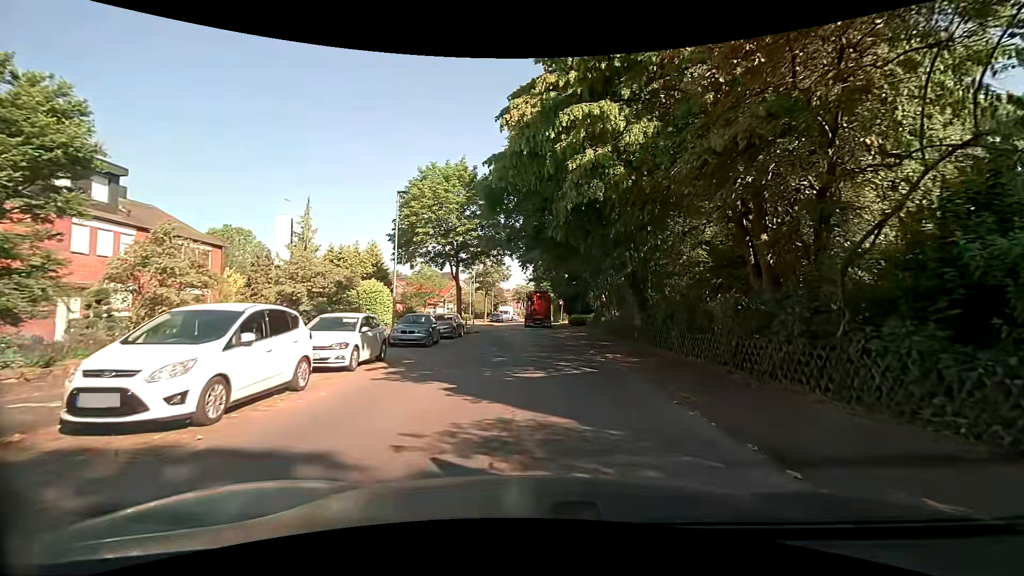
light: Day
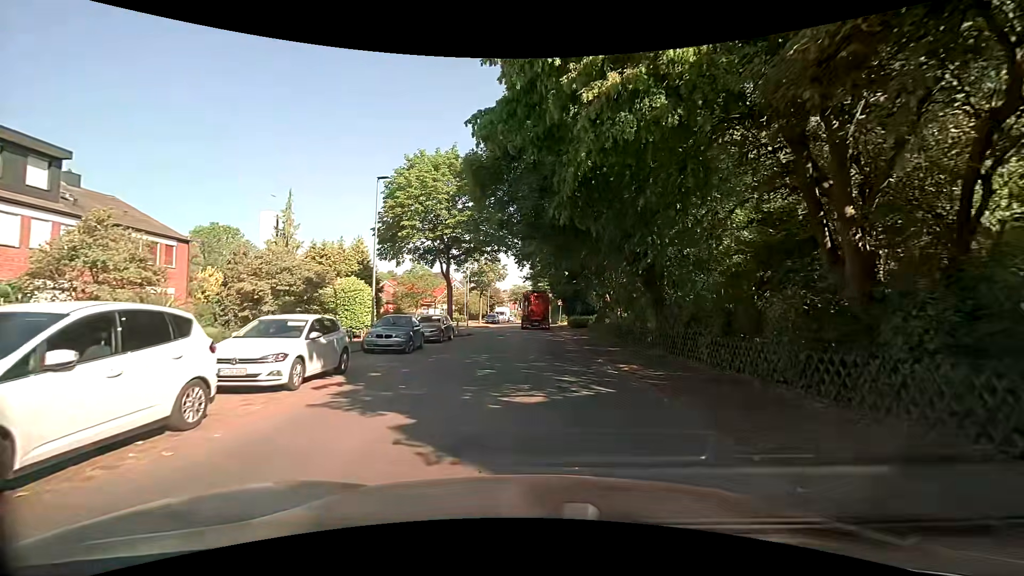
(0.0, +3.0) m; 0°
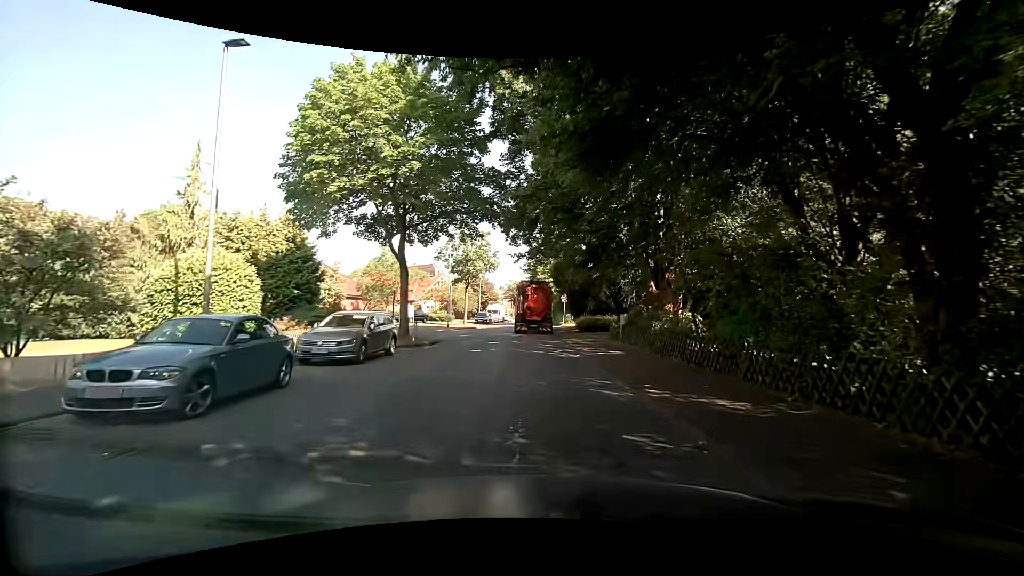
(+0.1, +11.6) m; -2°
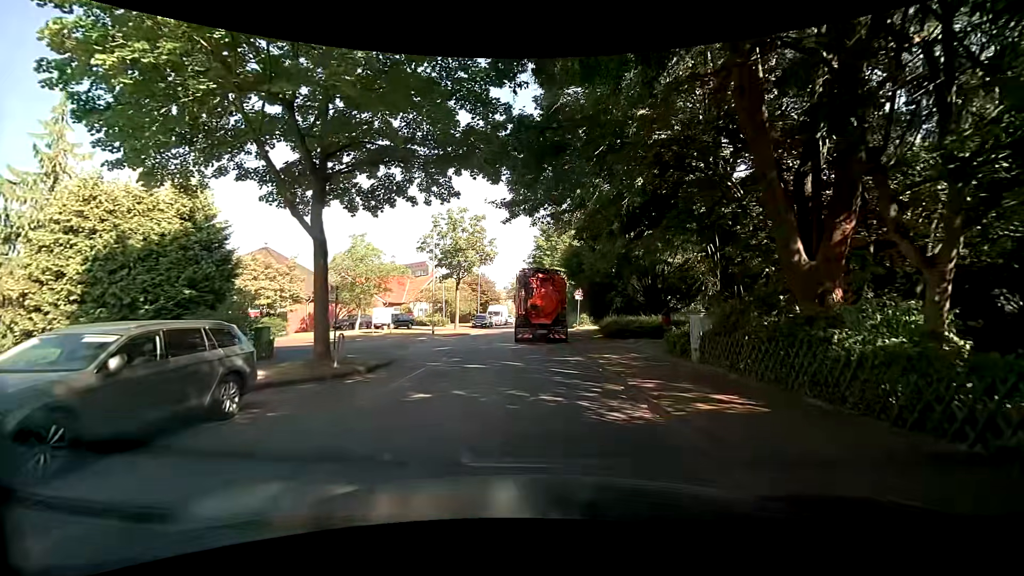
(+0.2, +9.3) m; +1°
